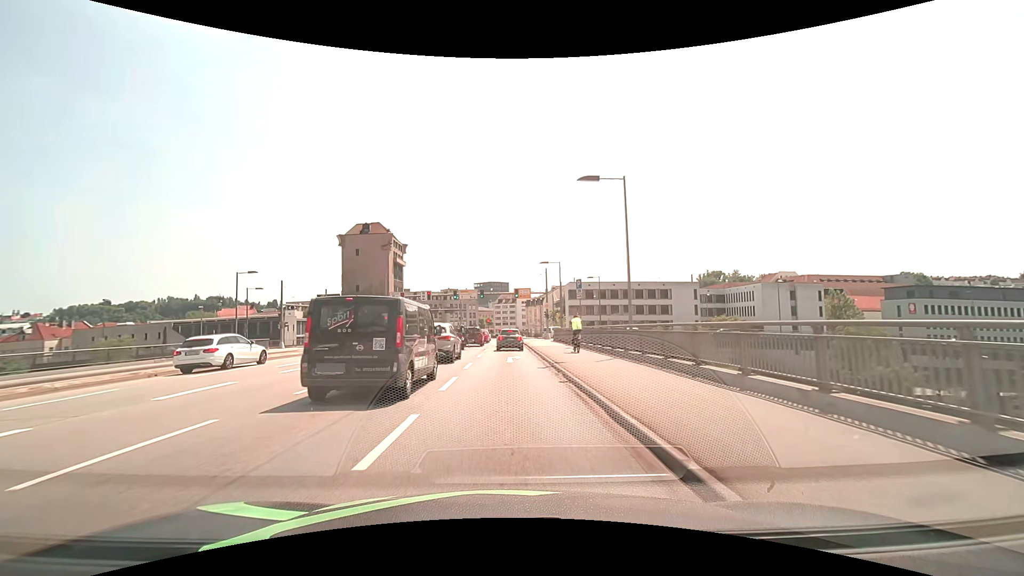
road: primary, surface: asphalt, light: Day
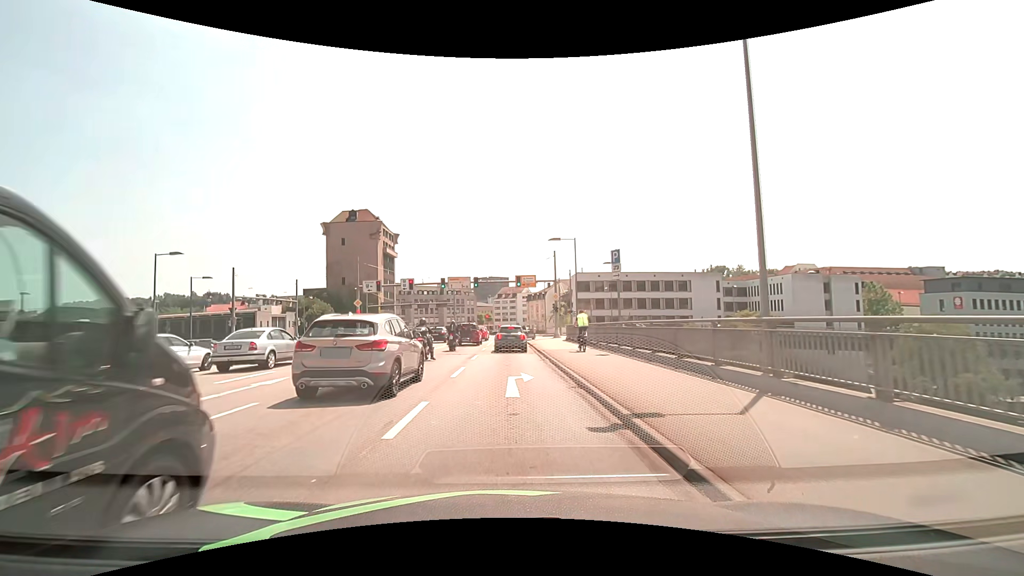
(+0.1, +10.7) m; 0°
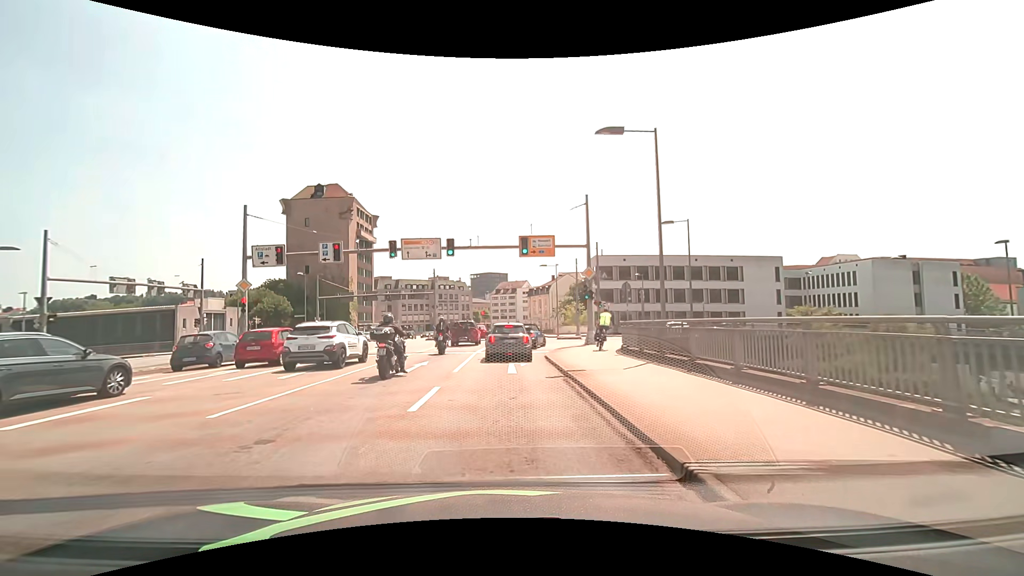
(0.0, +20.2) m; +1°
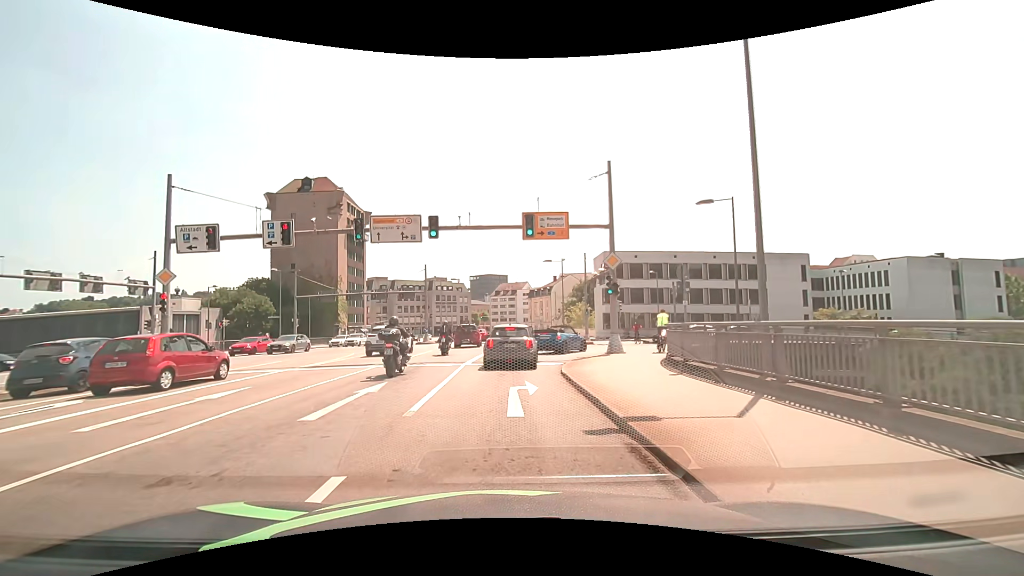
(-0.1, +6.3) m; -1°
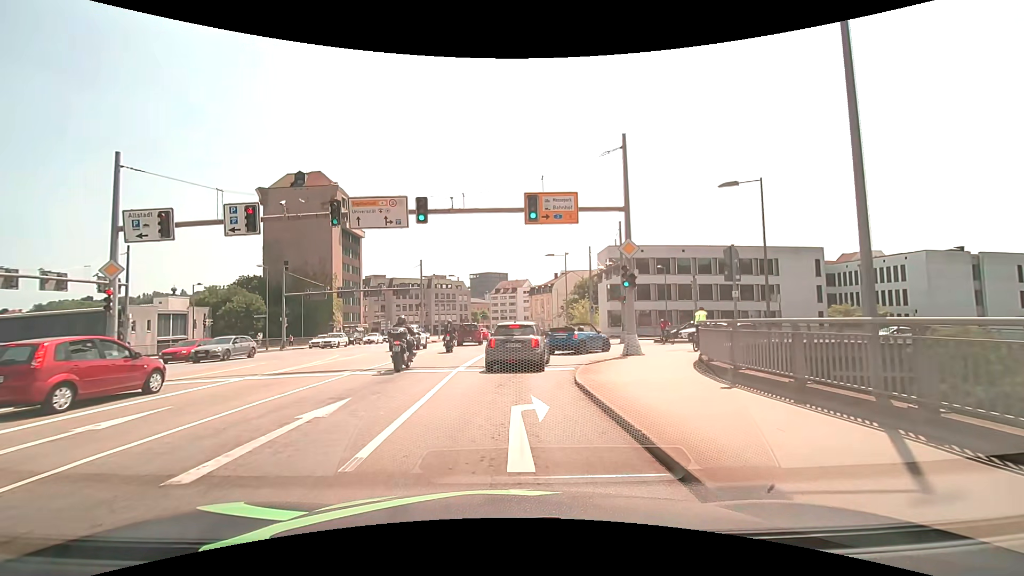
(0.0, +2.8) m; +1°
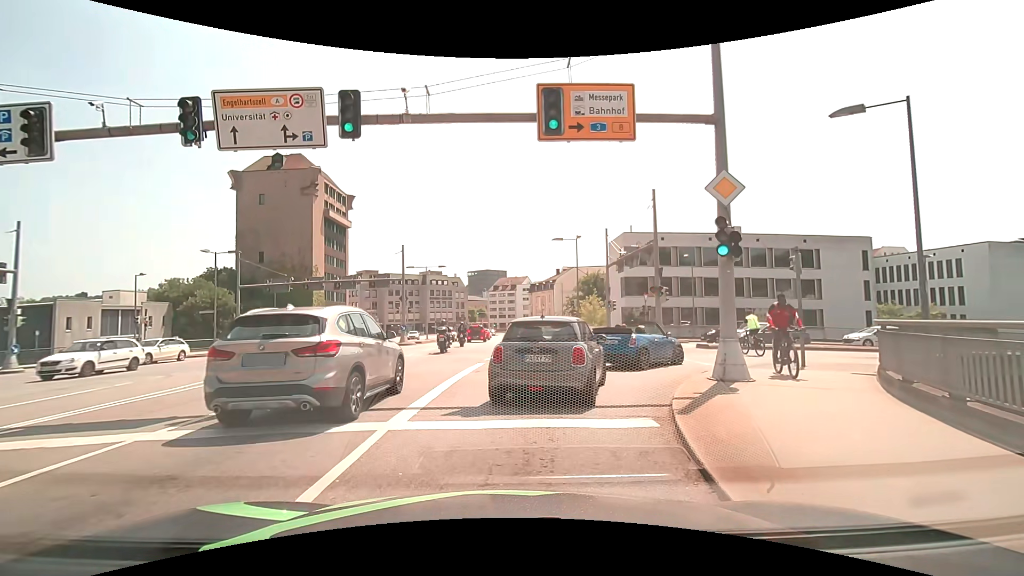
(0.0, +8.1) m; +2°
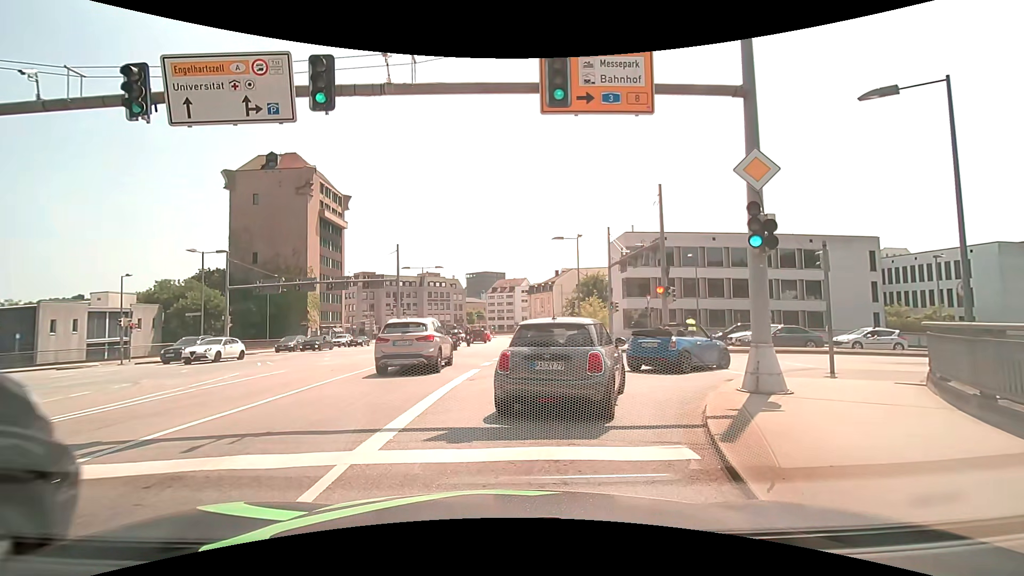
(0.0, +1.3) m; -1°
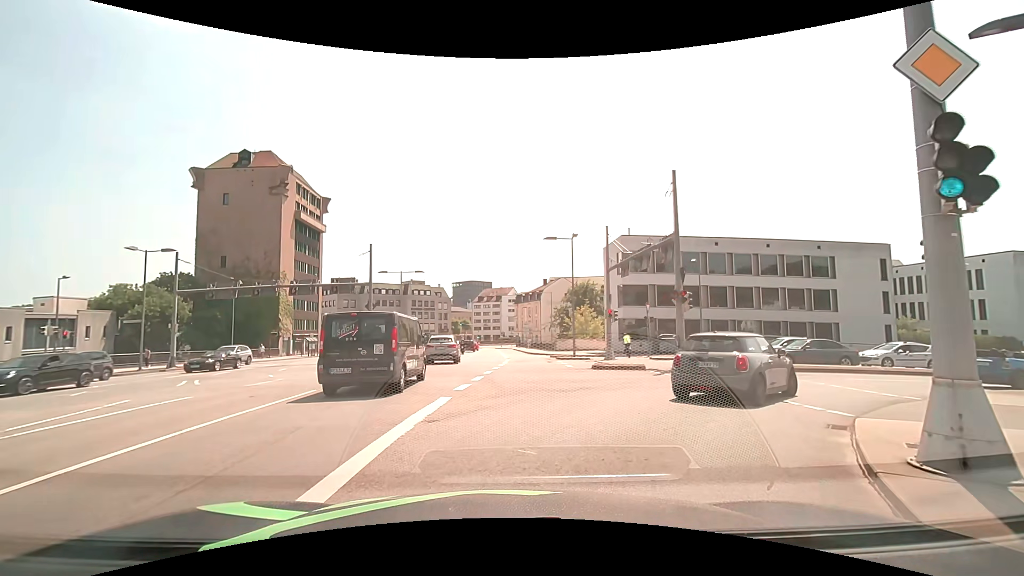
(0.0, +4.5) m; +1°
(+2, +10) (+9, +17) (+18, +19) (+28, +19) (+38, +20) (+48, +20) (+58, +21) (+68, +21) (+78, +22) (+88, +22) m
